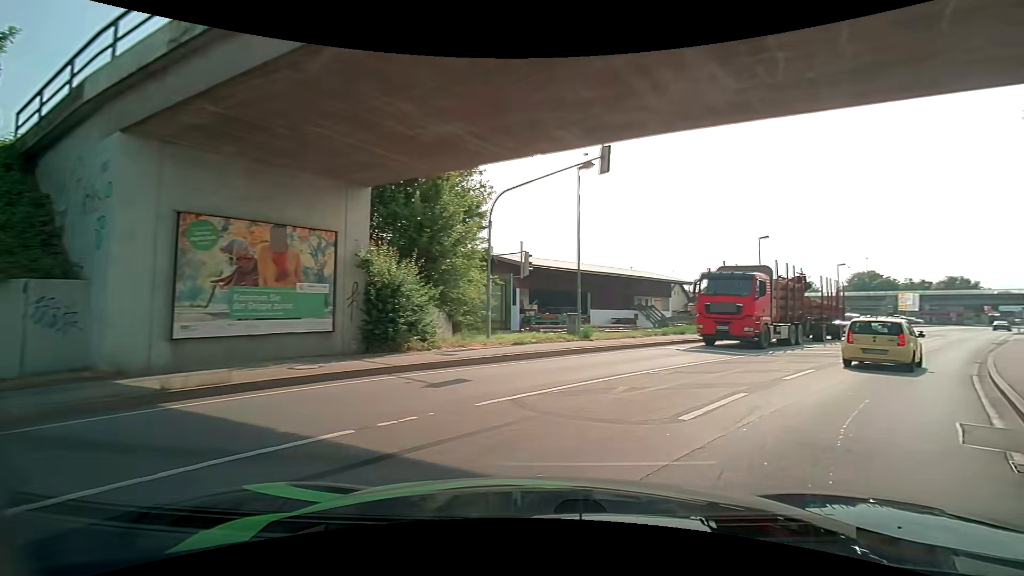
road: primary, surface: asphalt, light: Day
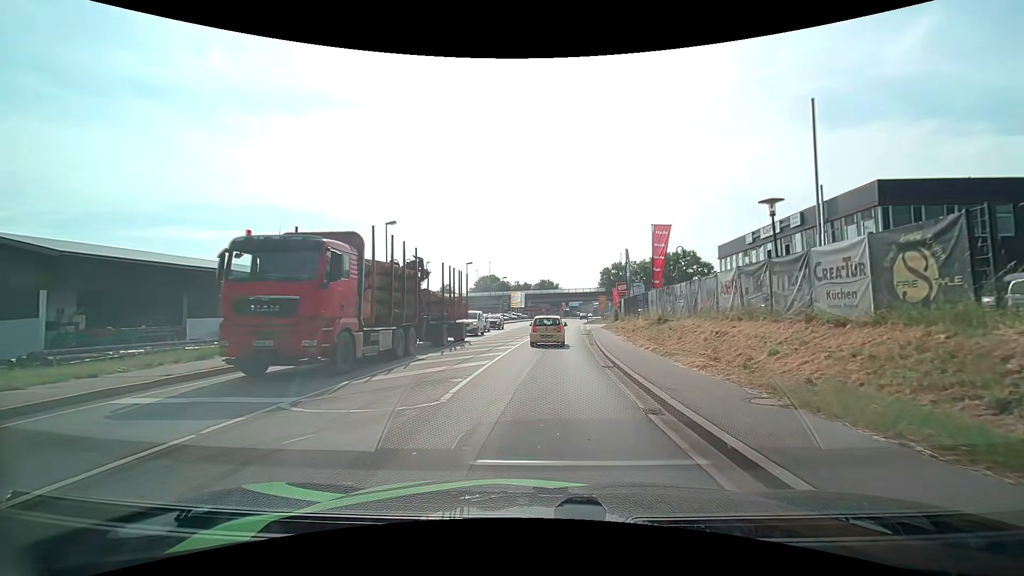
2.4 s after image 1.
(+4.9, +10.3) m; +39°
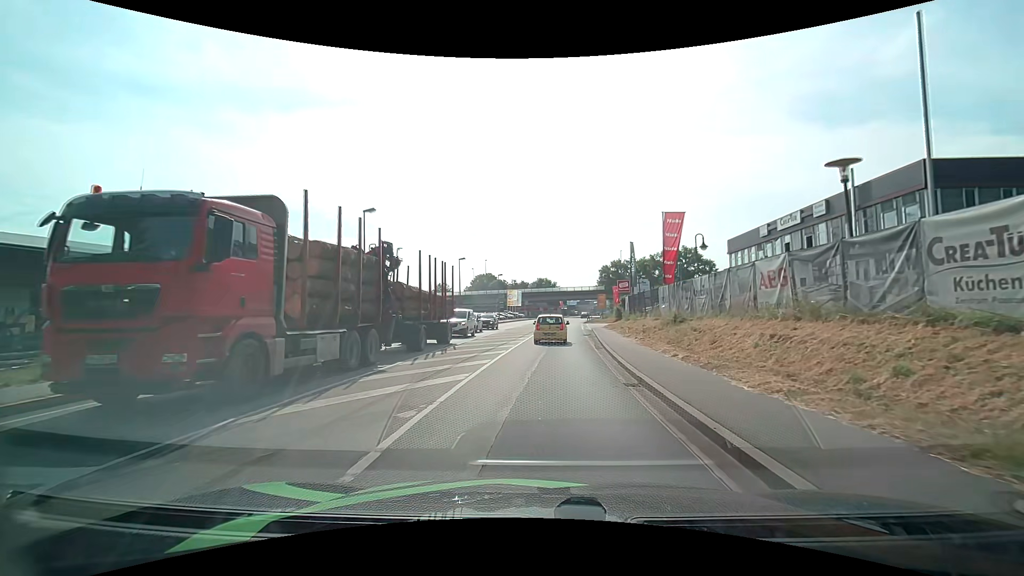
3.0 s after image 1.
(0.0, +4.1) m; +1°
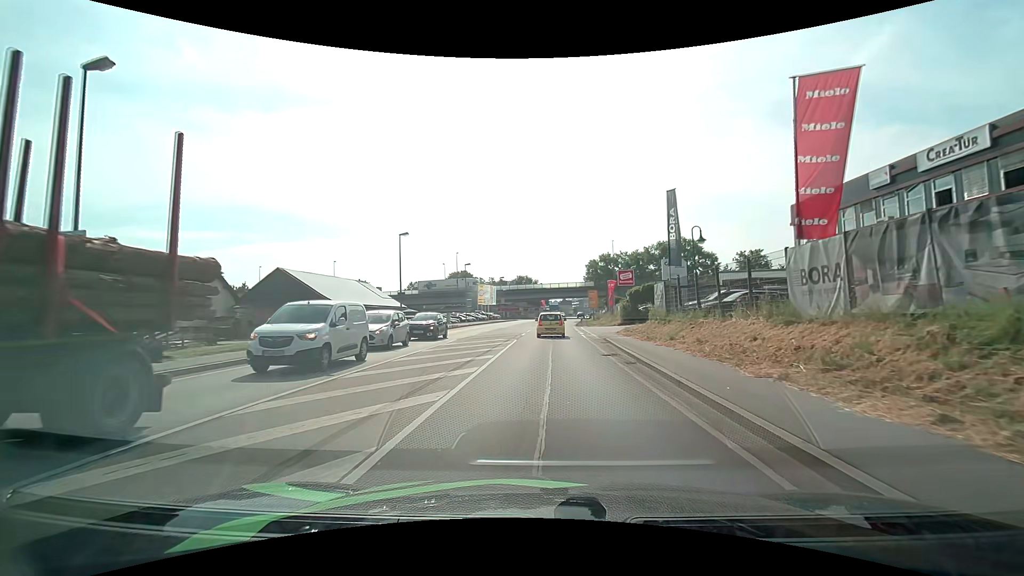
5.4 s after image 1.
(+0.1, +18.9) m; +2°
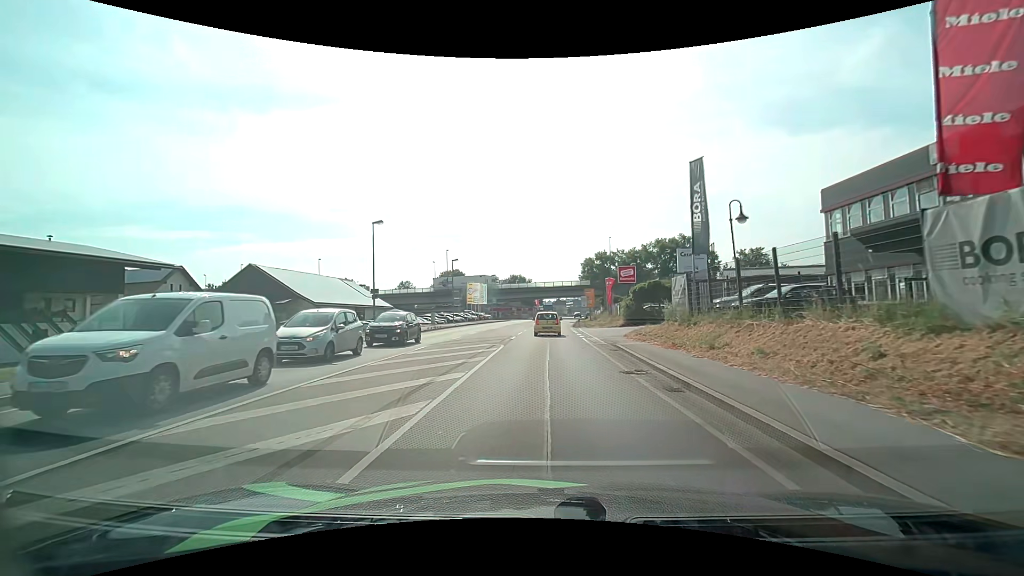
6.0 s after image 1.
(0.0, +5.2) m; +1°
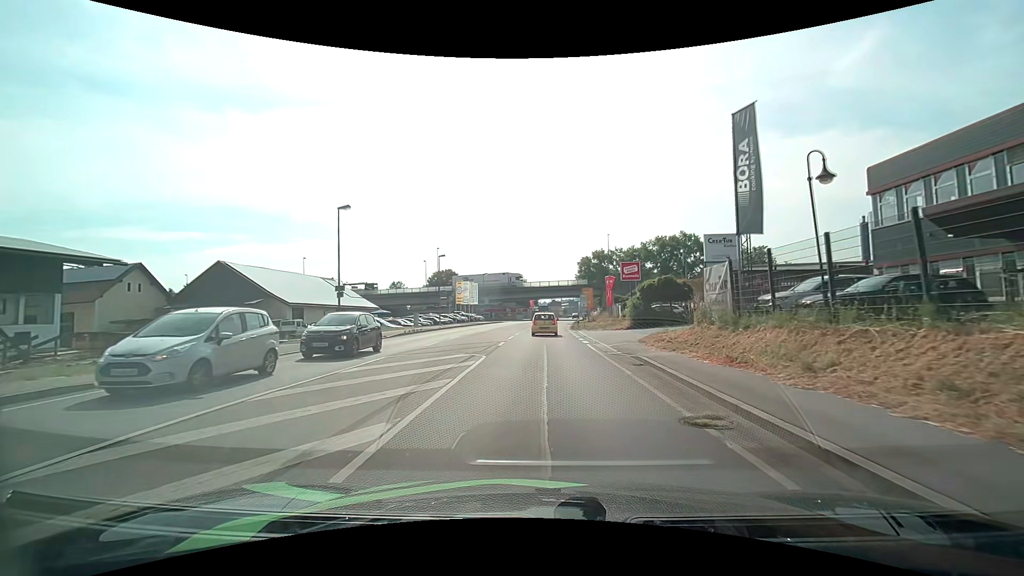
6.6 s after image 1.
(0.0, +5.4) m; +1°
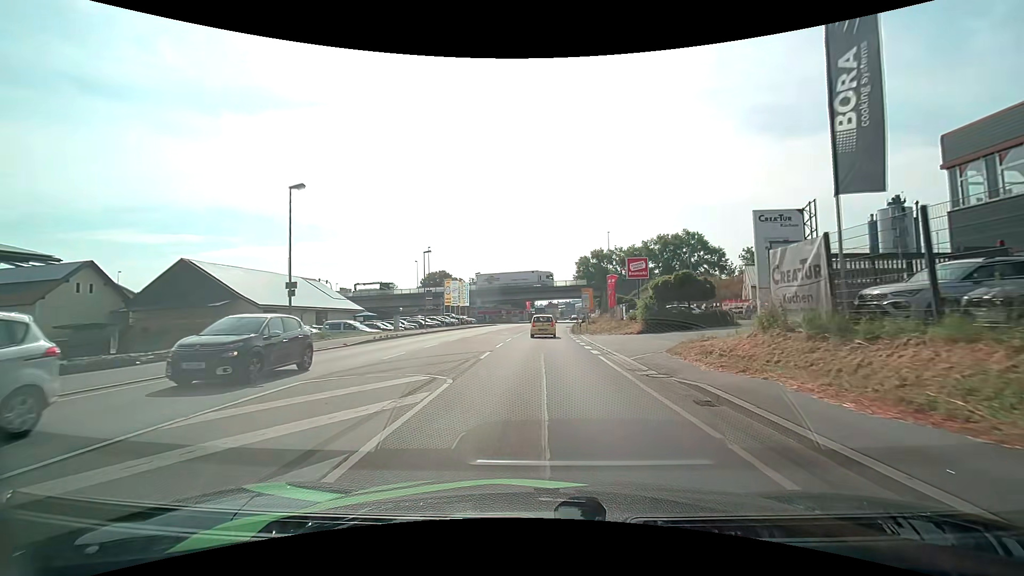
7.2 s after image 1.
(0.0, +5.7) m; 0°
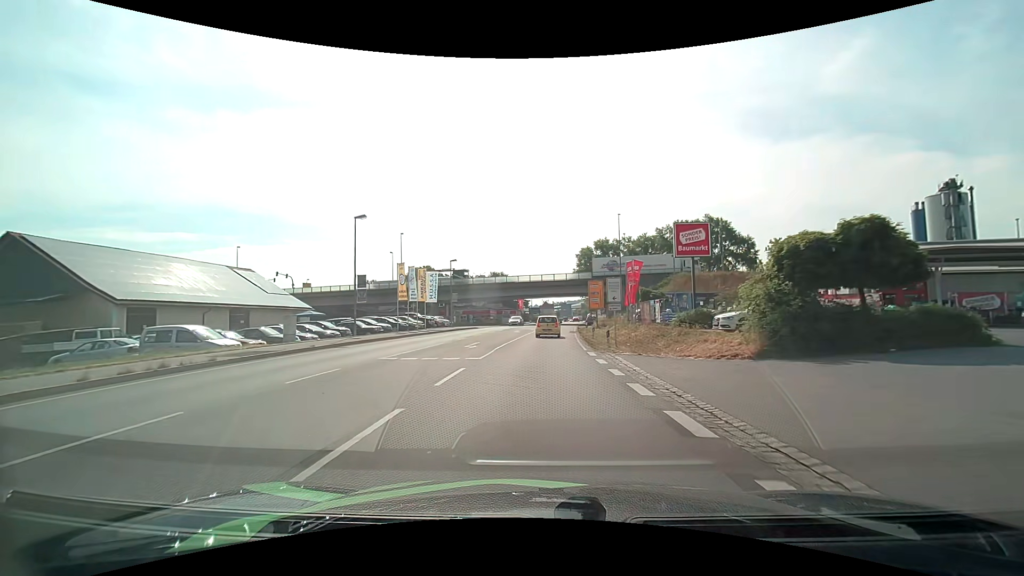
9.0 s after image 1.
(+0.1, +18.1) m; +1°
(0, +10) (0, +20) (0, +30) (+1, +40) (+1, +50) (+2, +60) (+3, +70) (+4, +80) (+5, +90) (+6, +100) m
